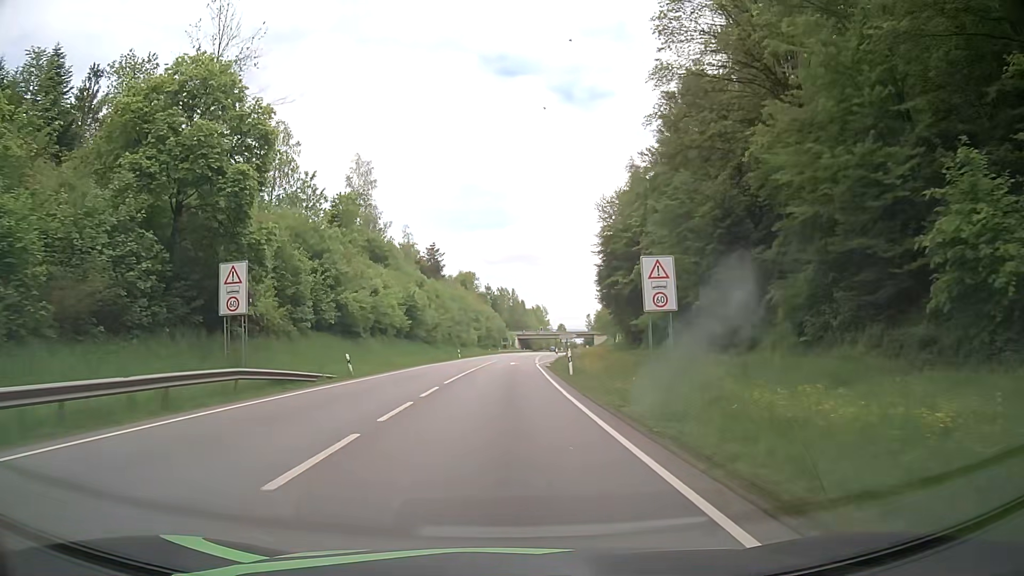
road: primary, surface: asphalt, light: Day
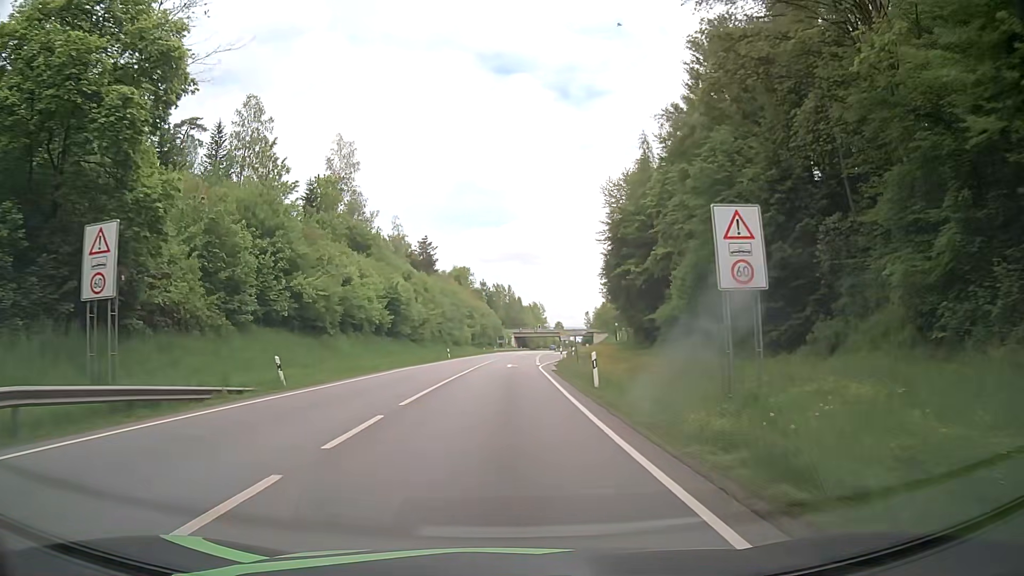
(0.0, +9.2) m; 0°
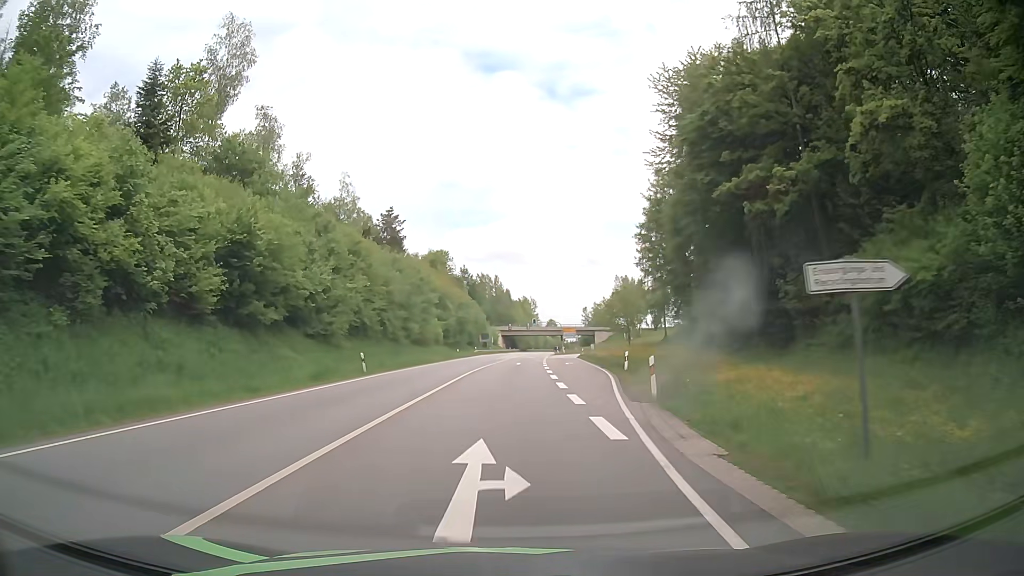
(+0.5, +36.8) m; +1°
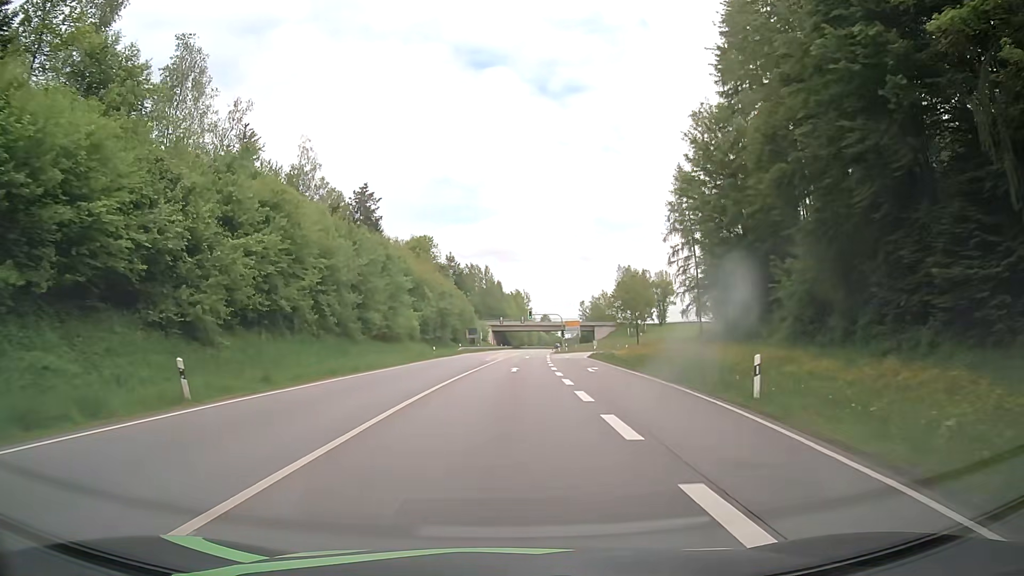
(+0.1, +18.4) m; +1°
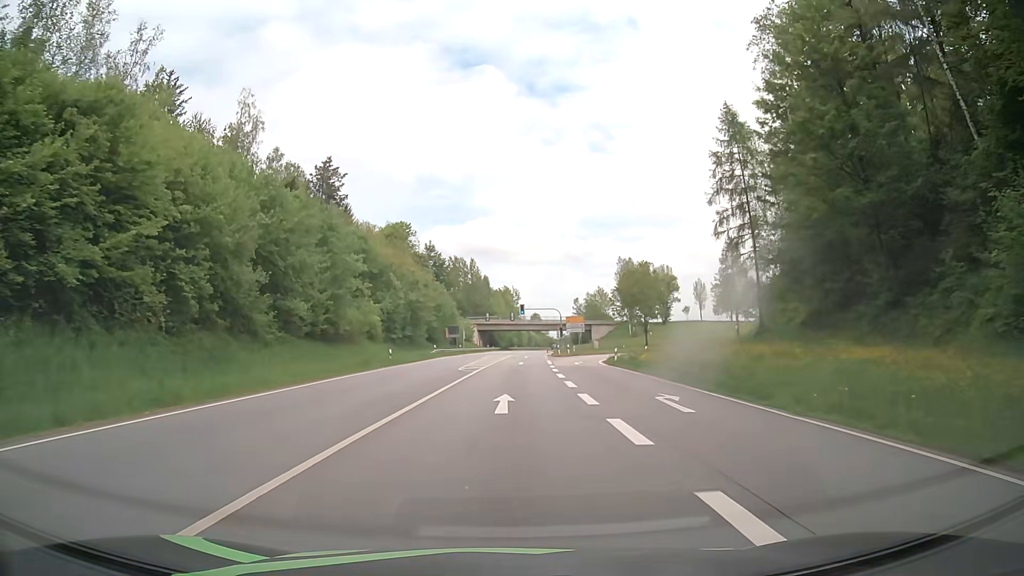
(+0.1, +18.4) m; +1°
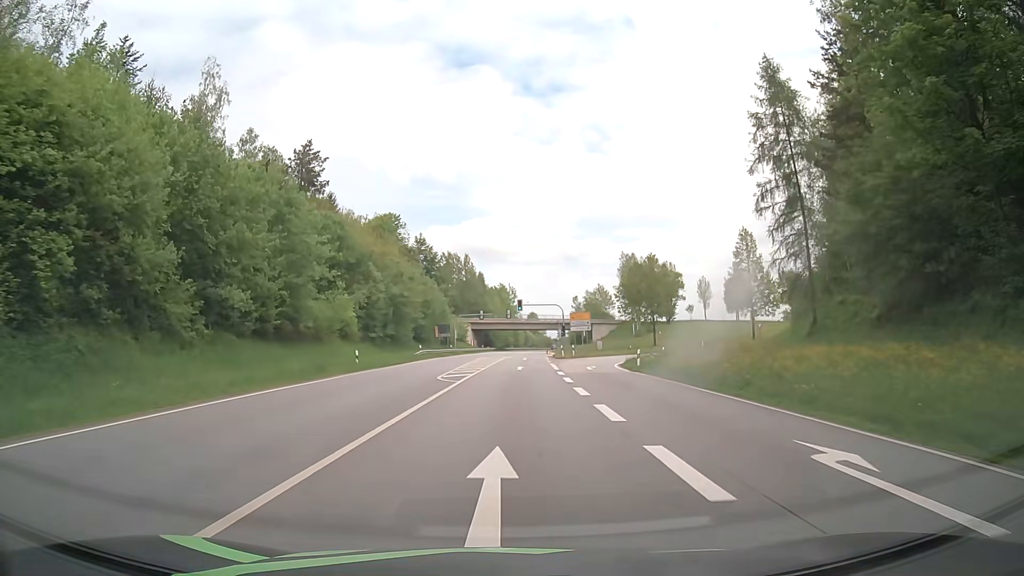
(0.0, +9.2) m; 0°
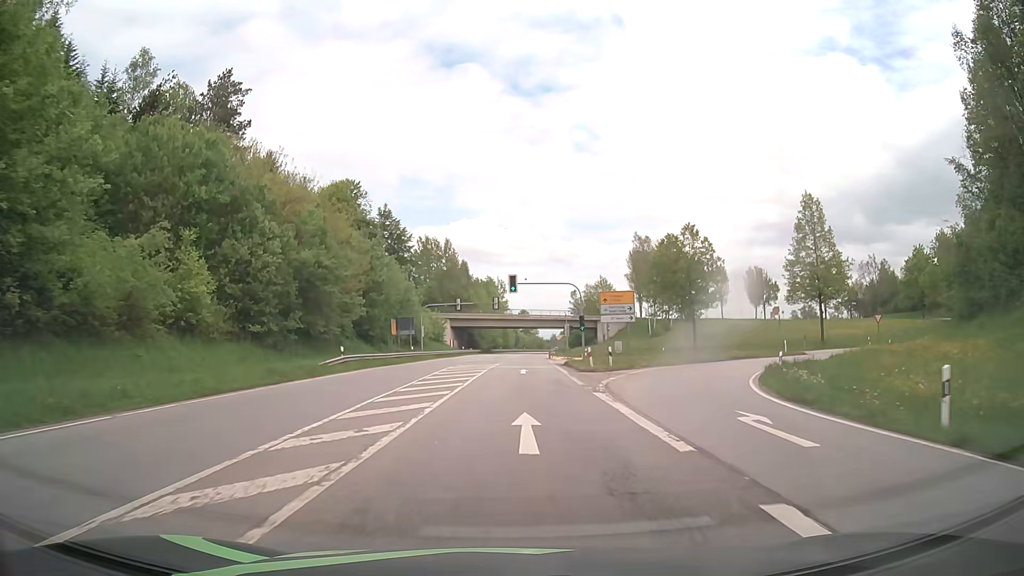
(+0.4, +27.4) m; +1°
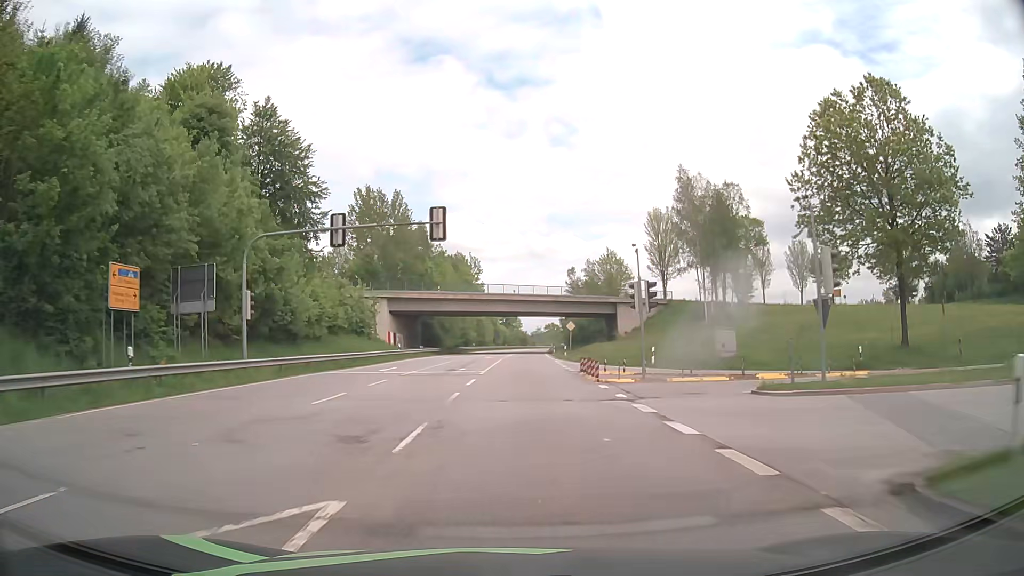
(+0.5, +45.1) m; +2°
(0, +10) (0, +20) (0, +30) (+1, +40) (+1, +50) (+1, +60) (+2, +70) (+2, +80) (+3, +90) (+3, +100) m
